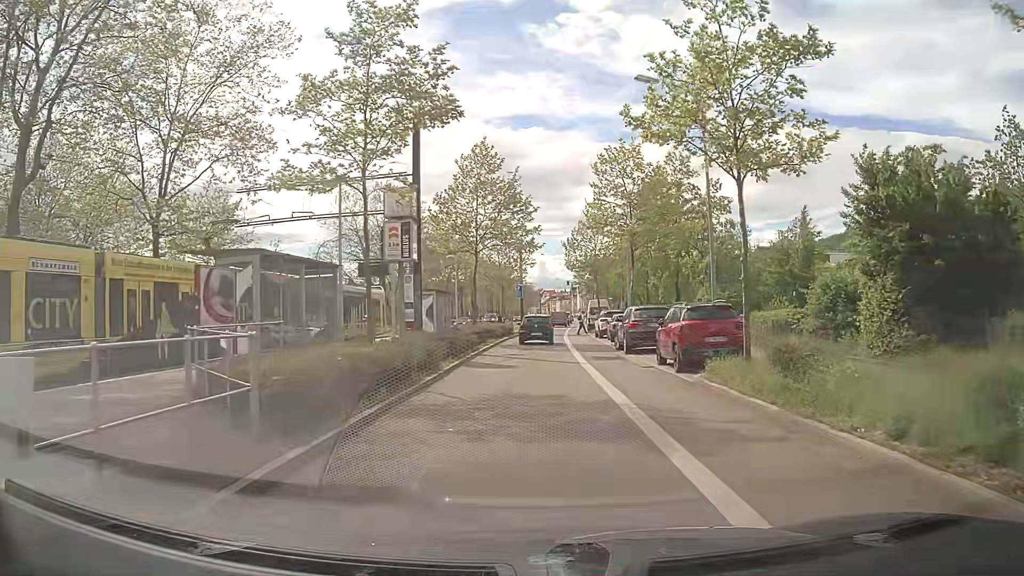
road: secondary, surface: asphalt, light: Day
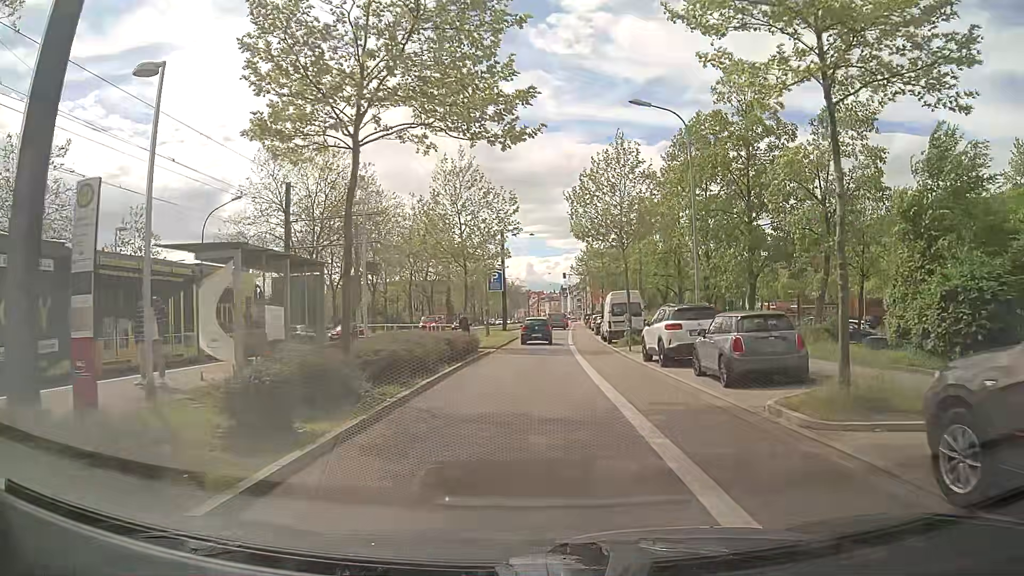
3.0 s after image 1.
(+0.3, +22.3) m; +1°
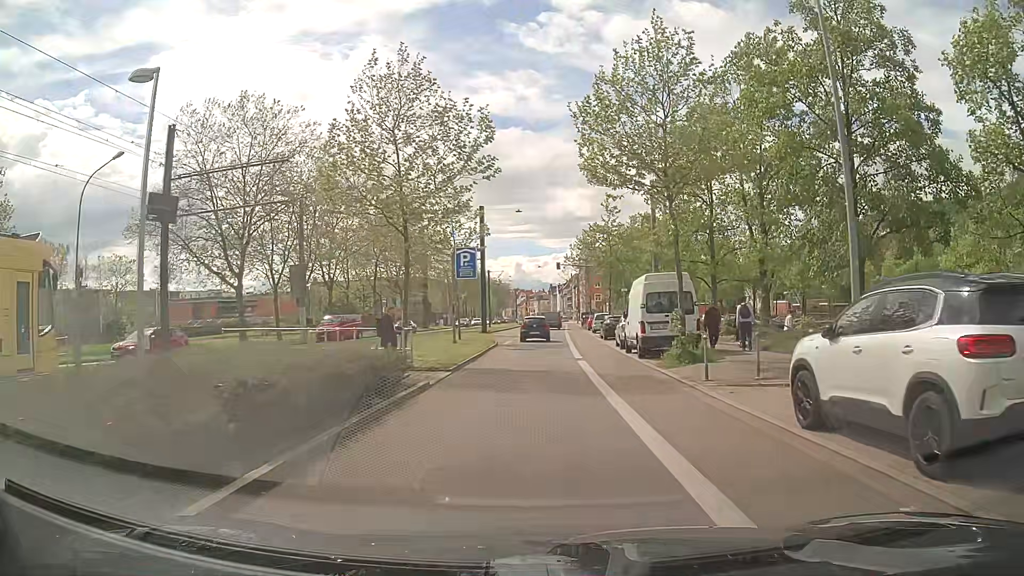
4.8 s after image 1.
(+0.1, +13.3) m; +2°
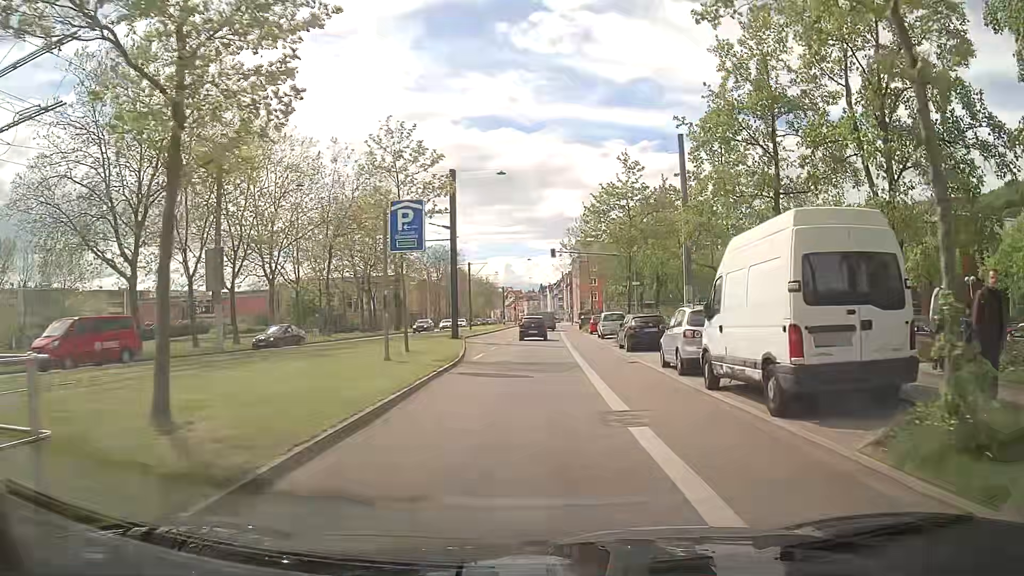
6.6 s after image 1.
(0.0, +13.3) m; 0°
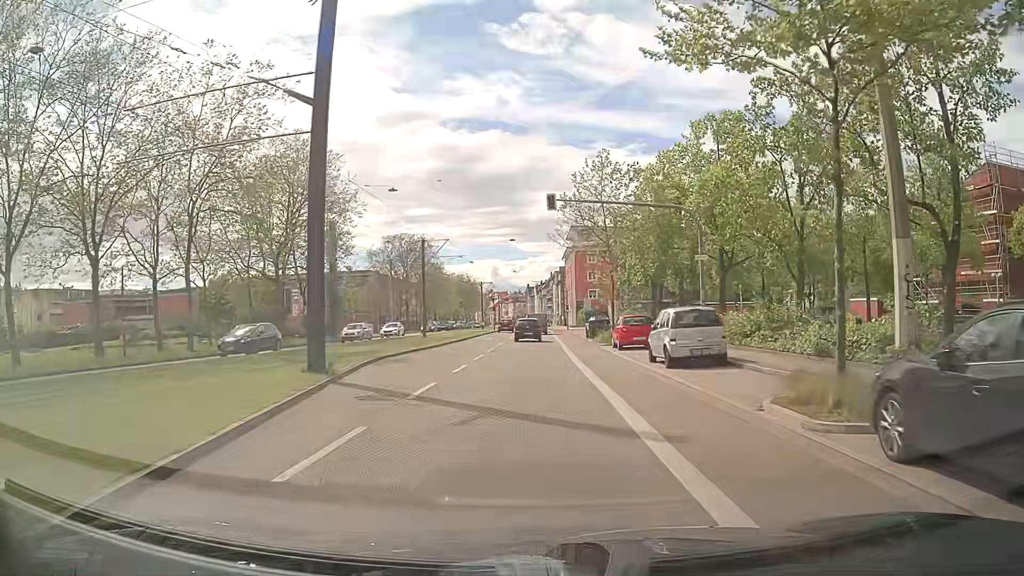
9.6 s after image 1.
(+0.3, +23.3) m; +2°
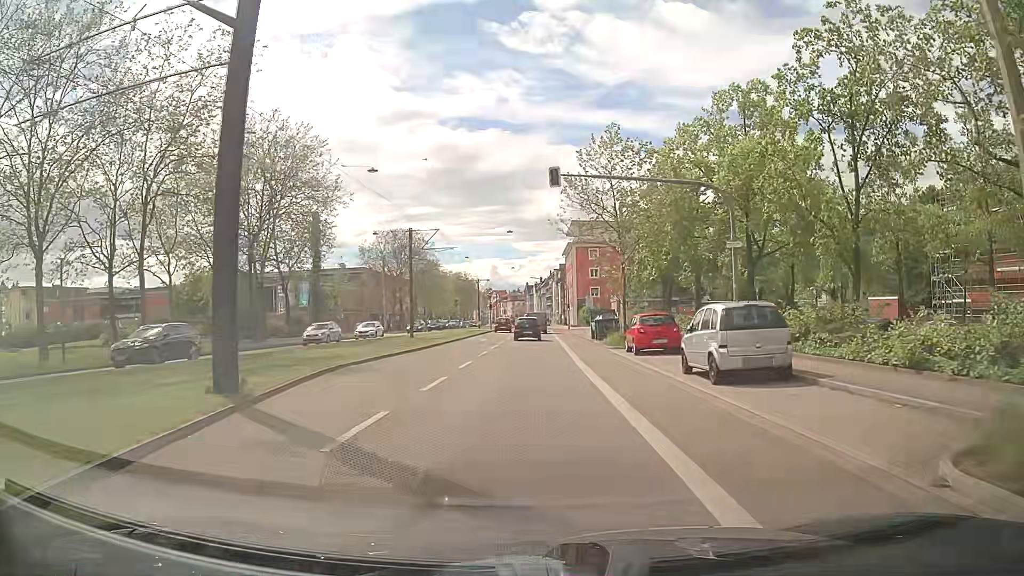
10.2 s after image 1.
(0.0, +4.8) m; 0°
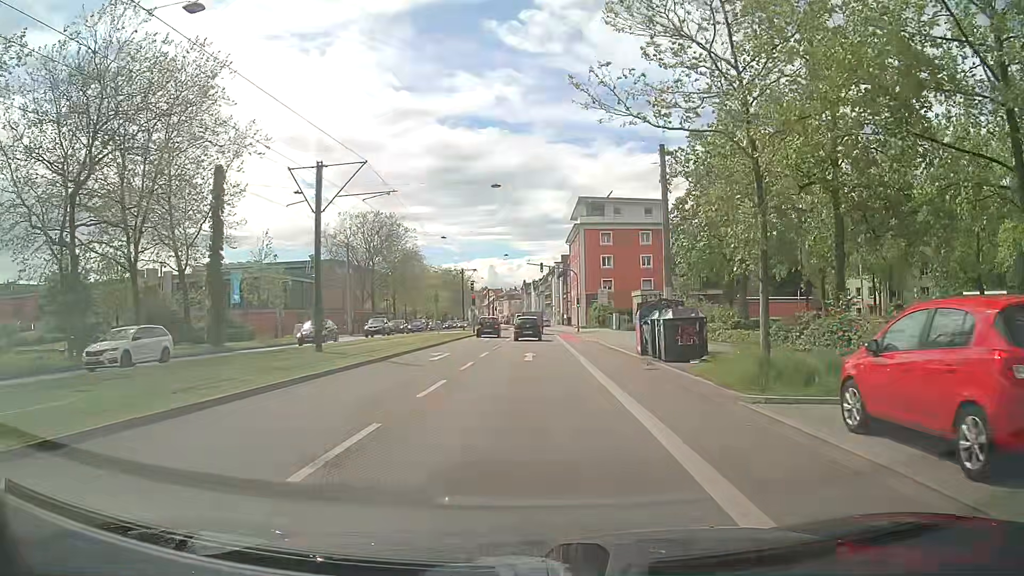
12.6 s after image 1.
(0.0, +19.2) m; -1°
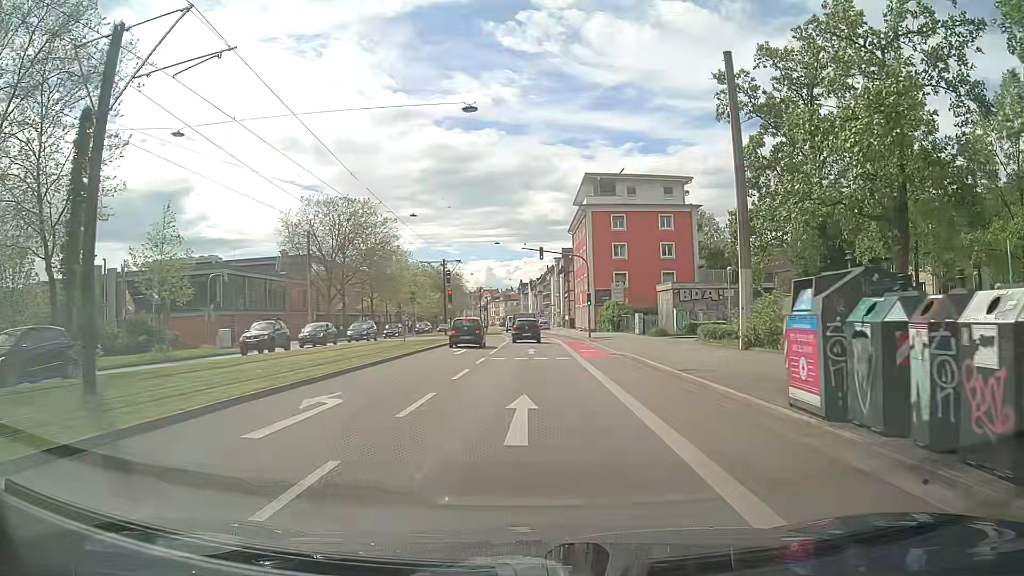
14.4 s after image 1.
(+0.2, +14.1) m; +2°
(0, +10) (0, +20) (0, +30) (0, +40) (-1, +50) (-1, +60) (-2, +70) (-3, +80) (-4, +90) (-4, +100) m
